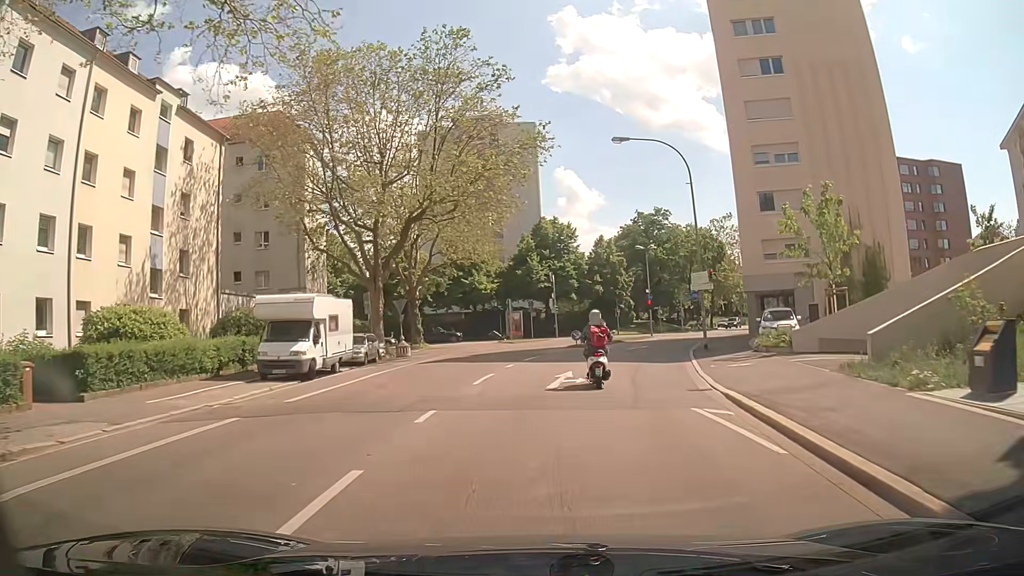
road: secondary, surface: asphalt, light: Day
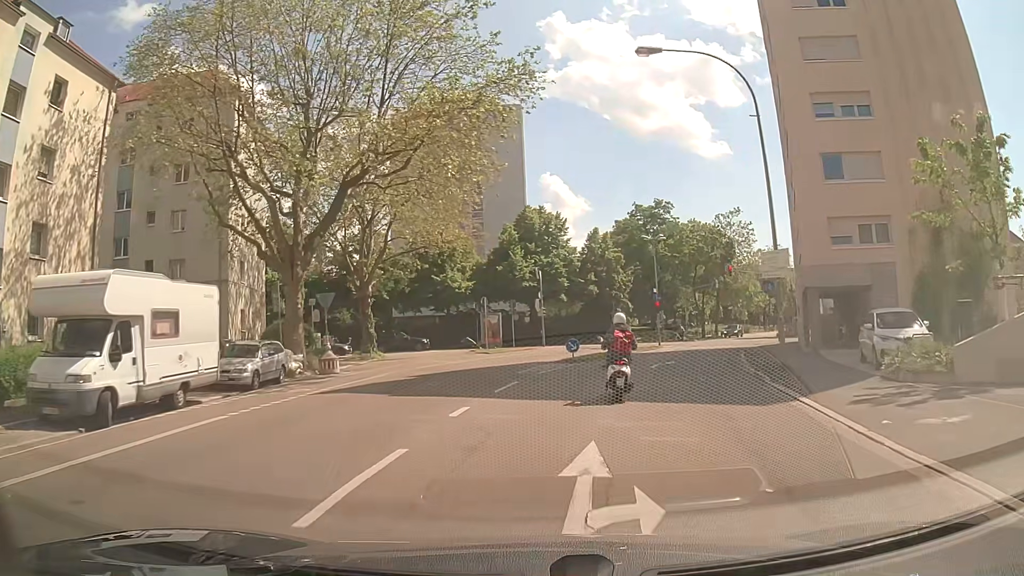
(+0.1, +11.0) m; +1°
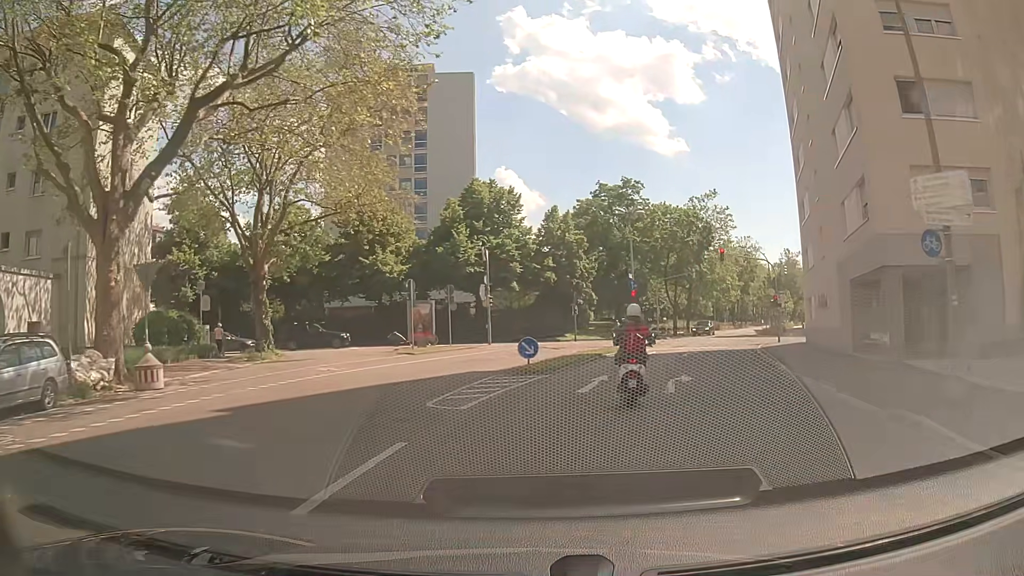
(+0.3, +10.2) m; +4°
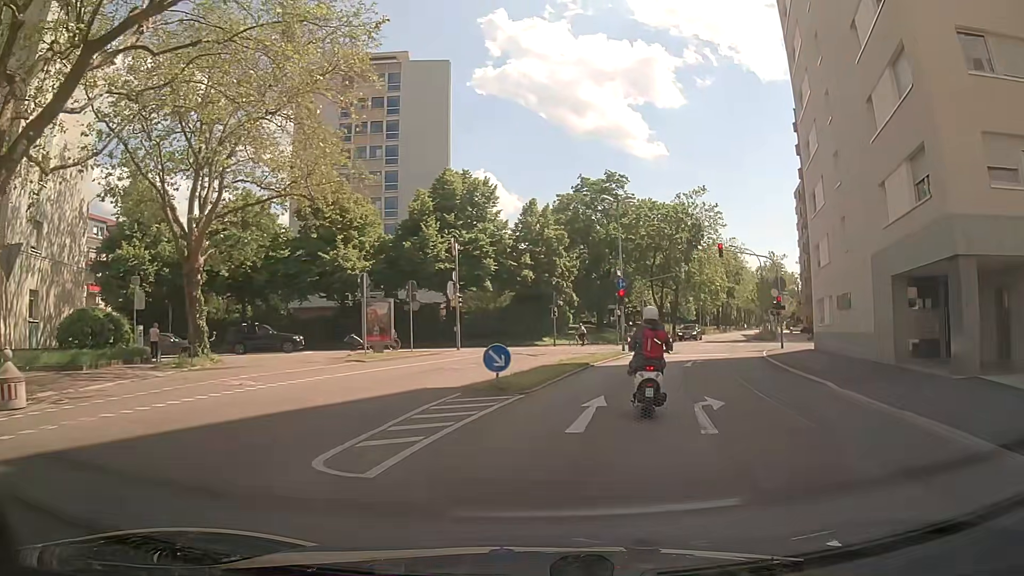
(0.0, +4.7) m; +1°
